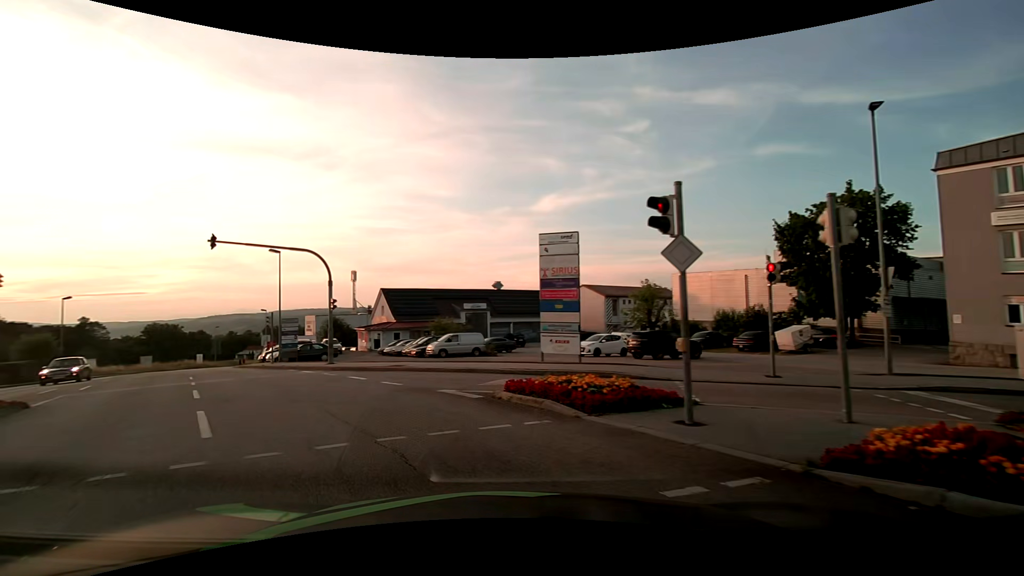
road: tertiary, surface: asphalt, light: Day
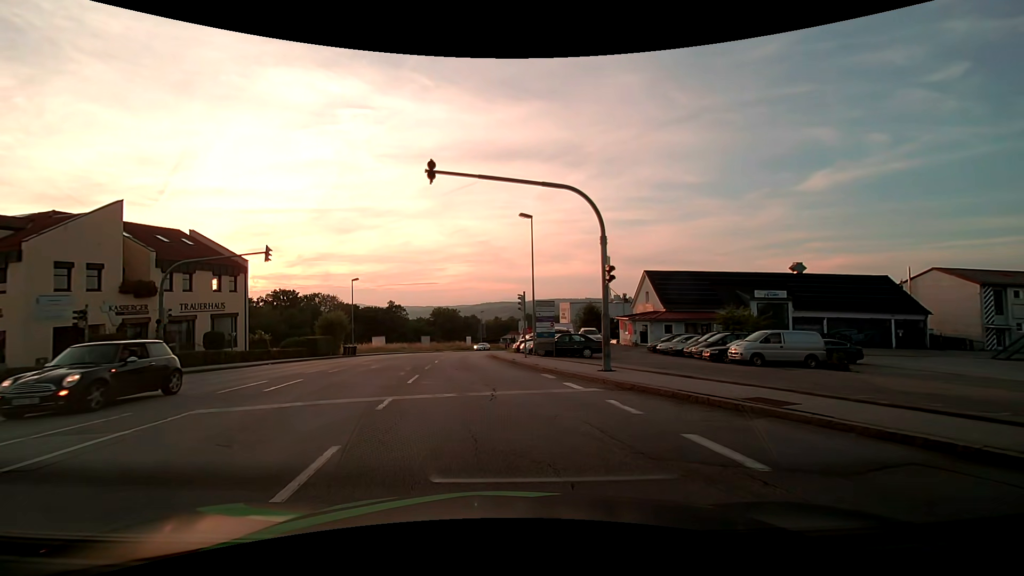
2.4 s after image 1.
(-3.7, +10.5) m; -29°
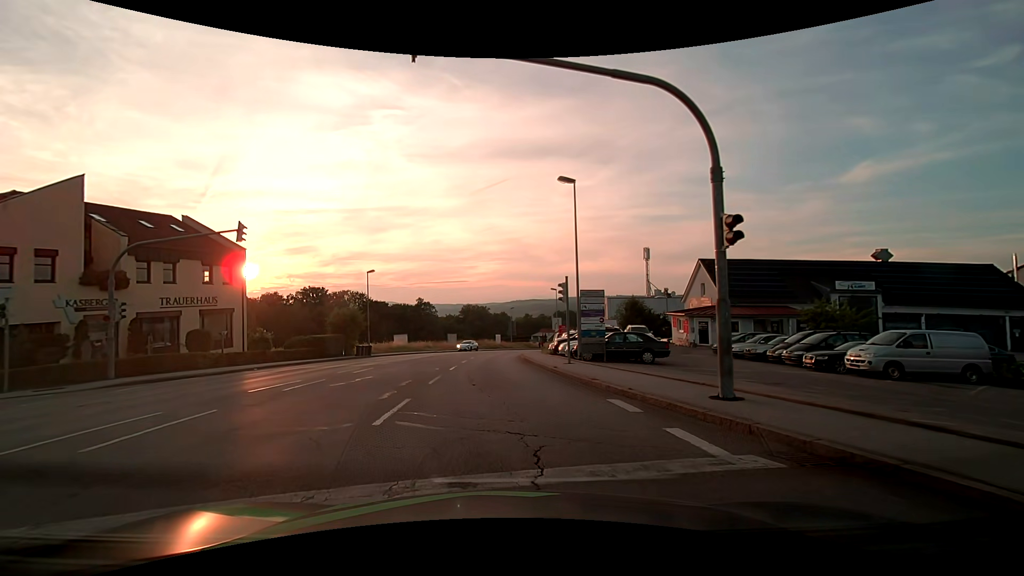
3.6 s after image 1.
(-0.2, +6.5) m; -4°
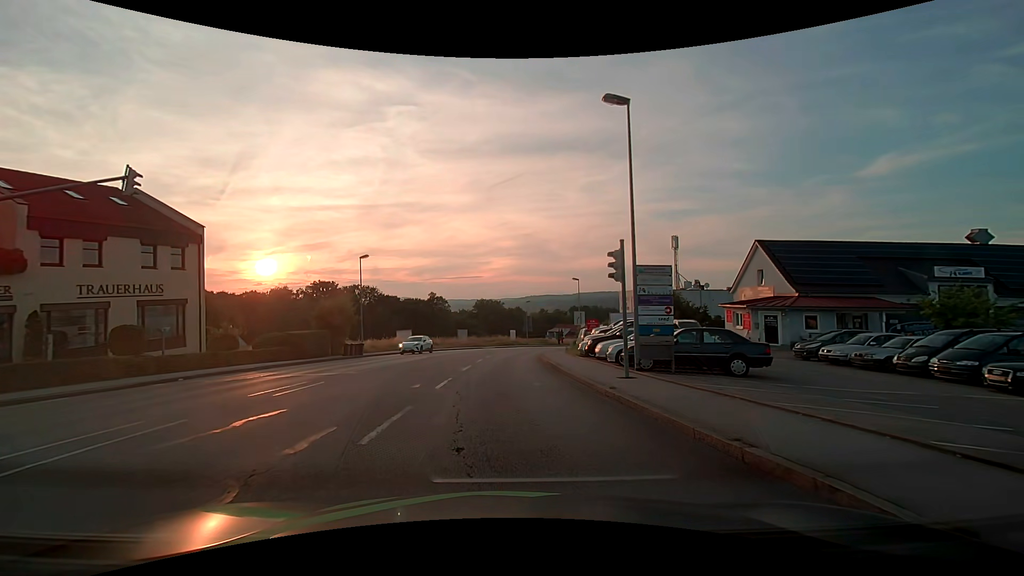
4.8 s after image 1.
(-0.1, +7.6) m; -1°
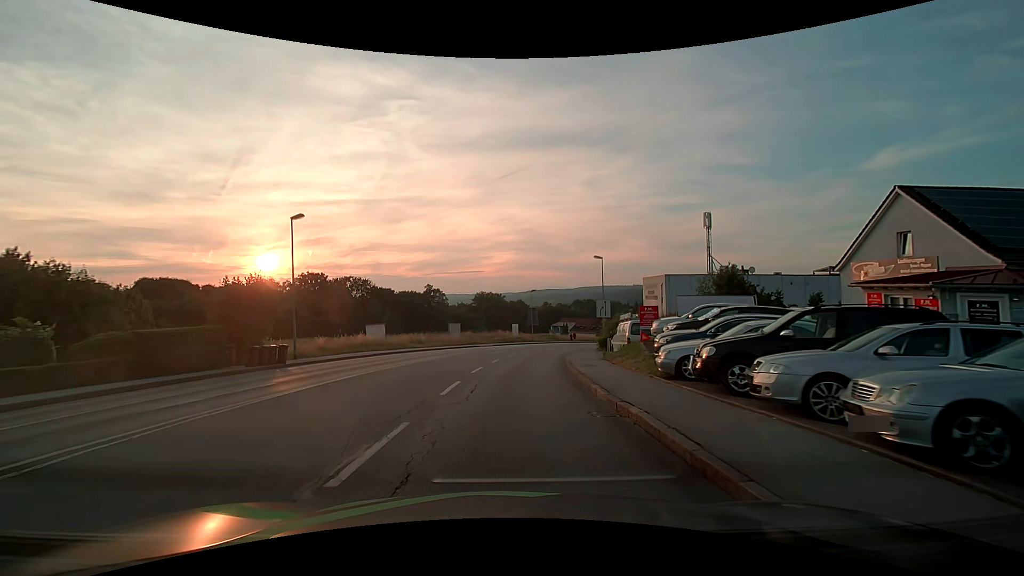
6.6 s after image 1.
(-0.1, +13.8) m; 0°
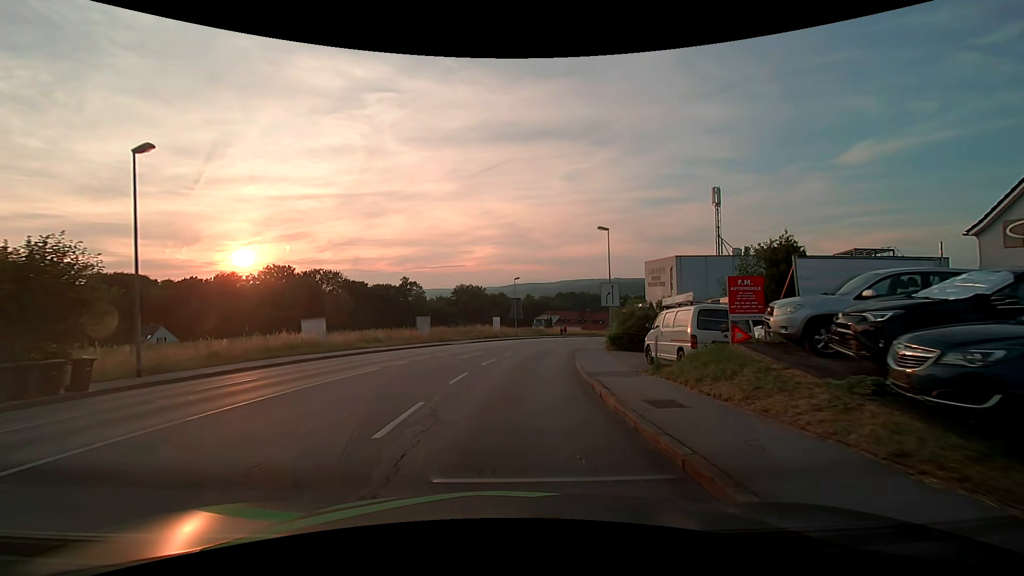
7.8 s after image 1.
(+0.1, +10.4) m; +2°
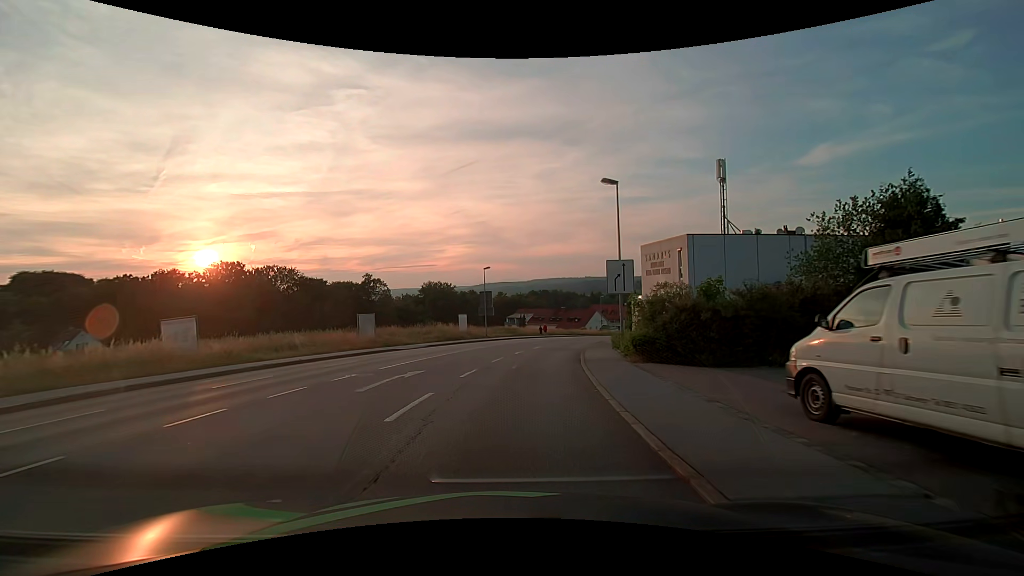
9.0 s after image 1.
(+0.3, +11.0) m; +3°
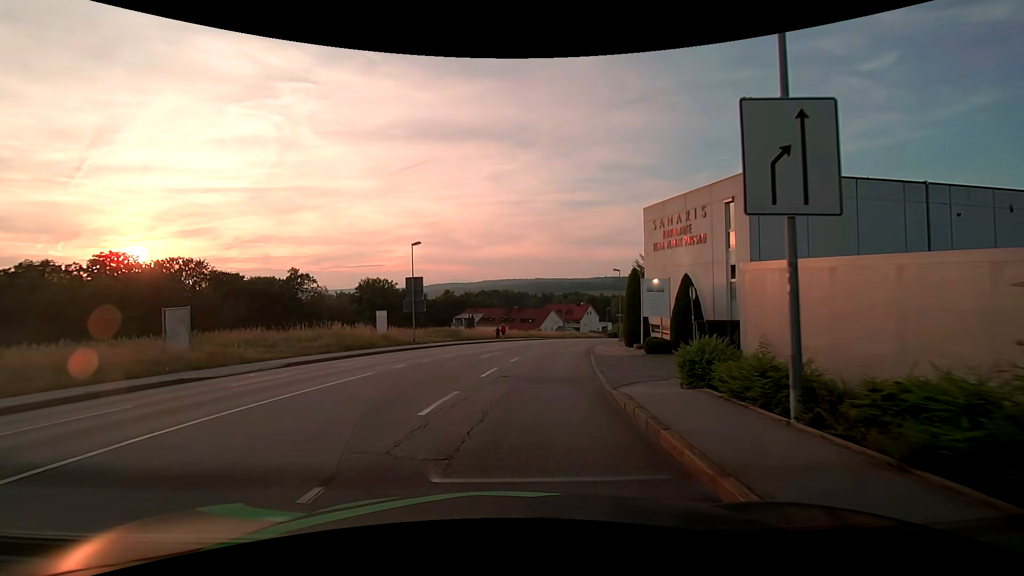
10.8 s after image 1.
(+0.7, +17.3) m; +5°
(0, +10) (+2, +20) (+3, +30) (+5, +40) (+7, +49) (+9, +59) (+13, +69) (+16, +78) (+19, +87) (+23, +97) m
